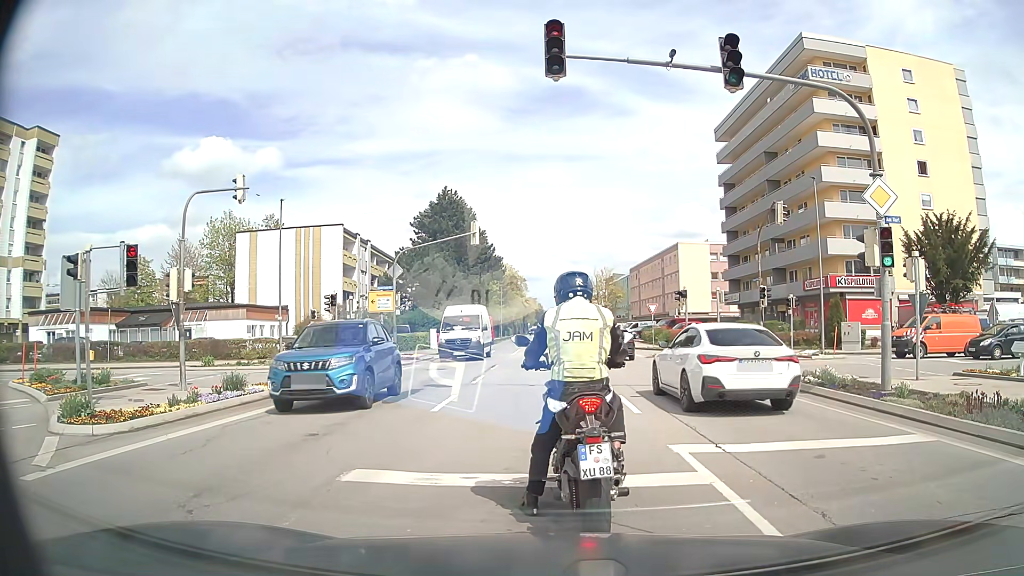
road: secondary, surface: asphalt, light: Day
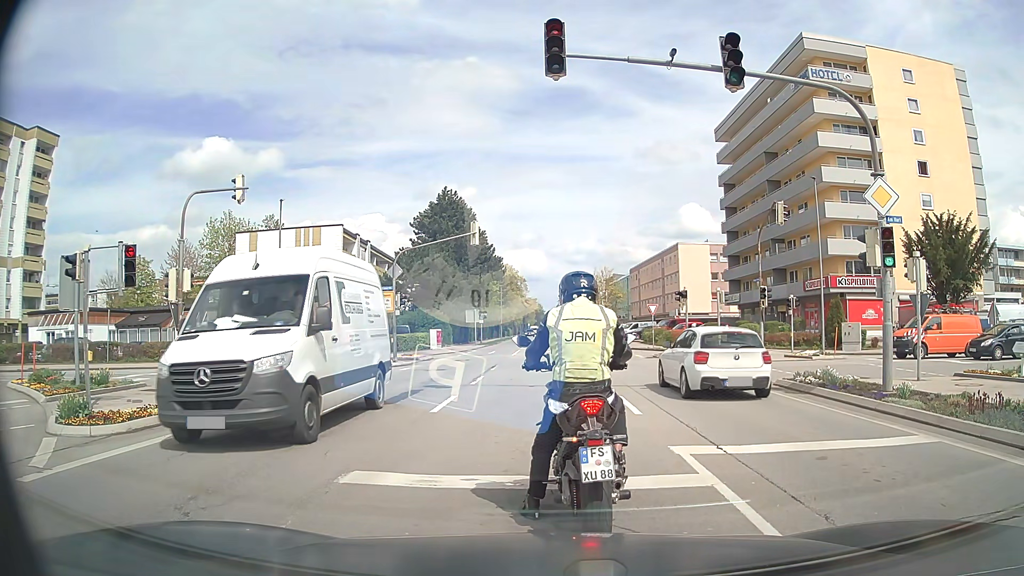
(0.0, +0.1) m; 0°
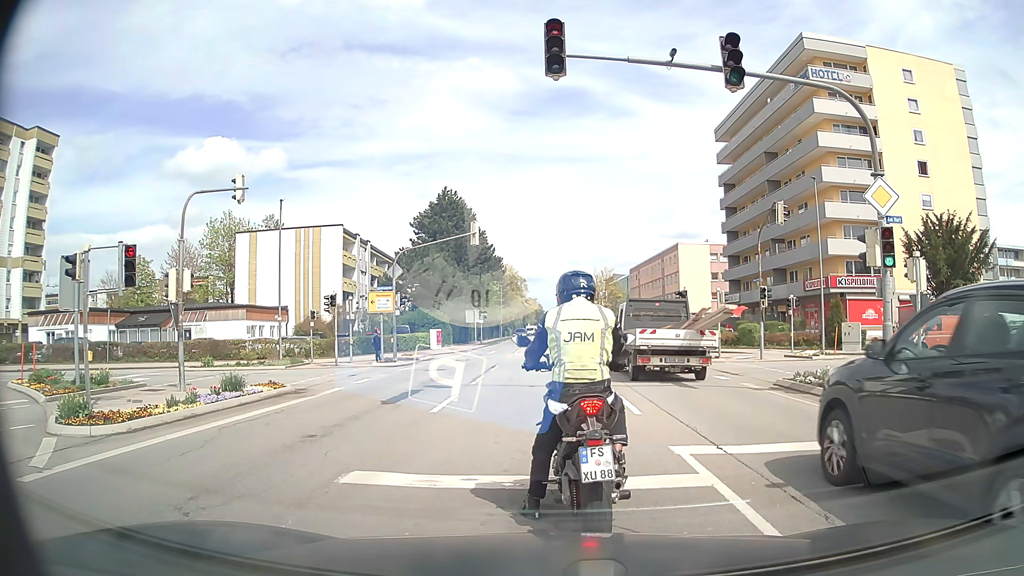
(0.0, 0.0) m; 0°
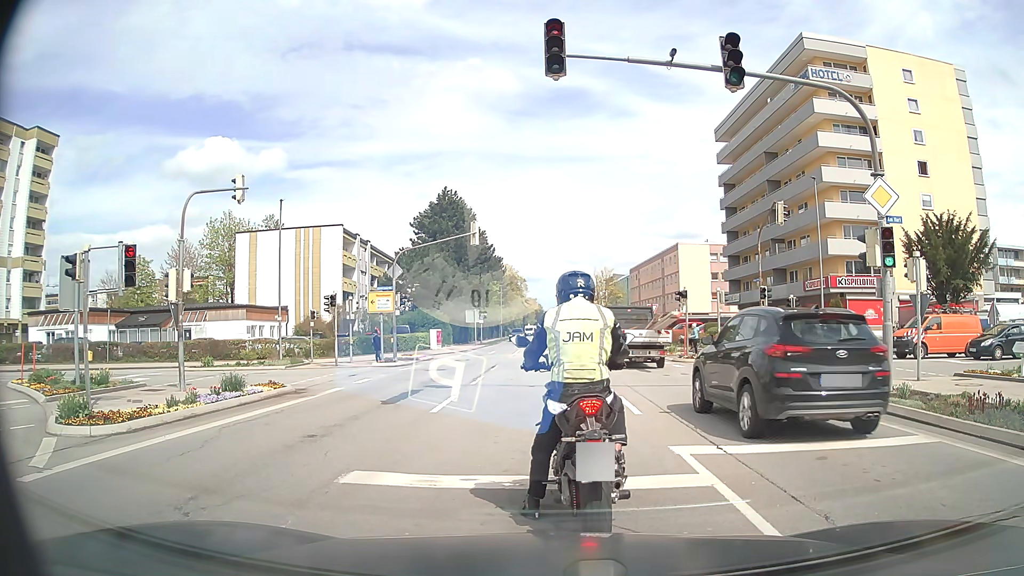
(0.0, 0.0) m; 0°
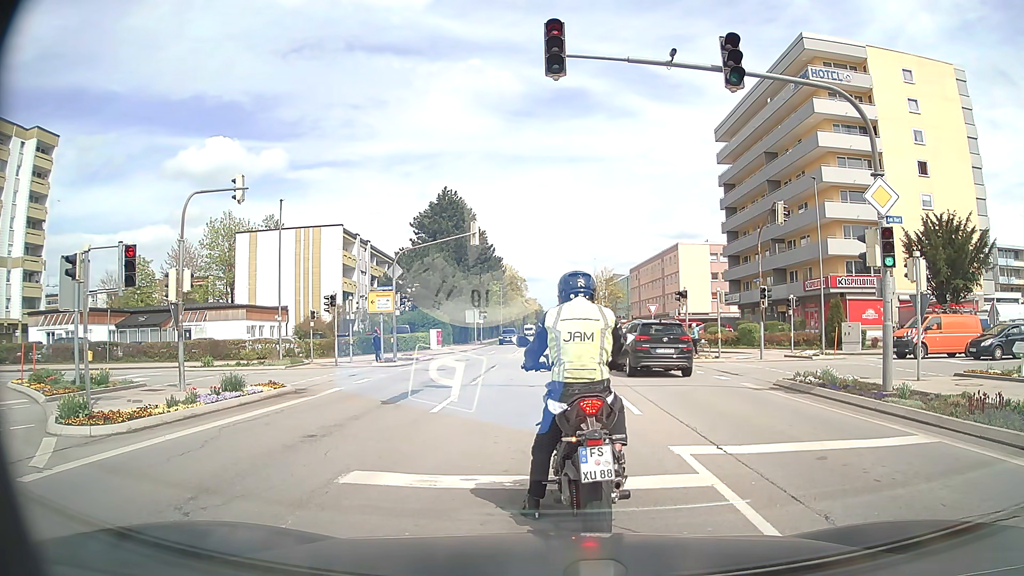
(0.0, 0.0) m; 0°
(0, +10) (-2, +20) (-9, +26) (-19, +27) (-29, +25) (-39, +23) (-49, +20) (-58, +18) (-68, +16) (-78, +14) m
